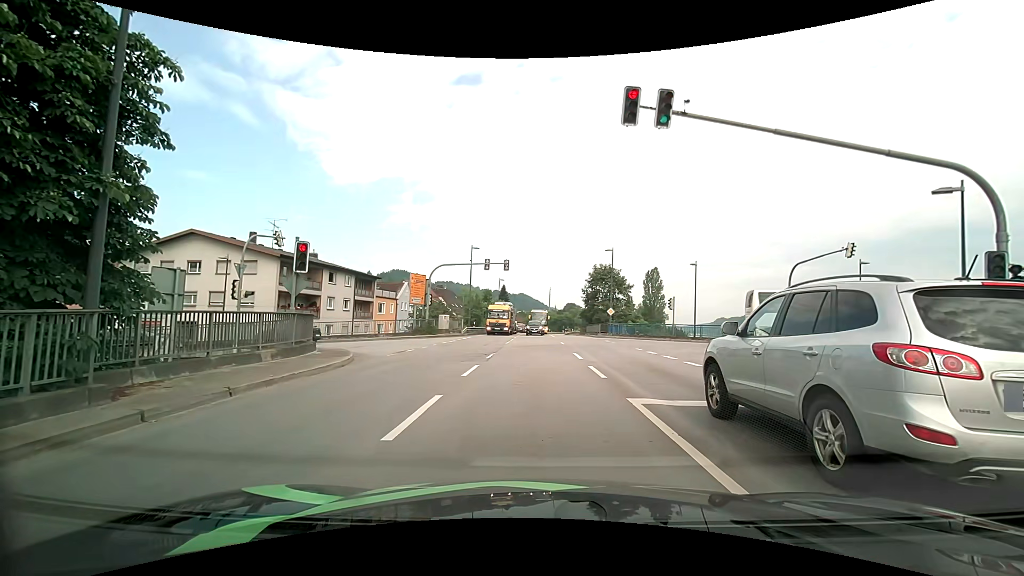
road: primary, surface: asphalt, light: Day
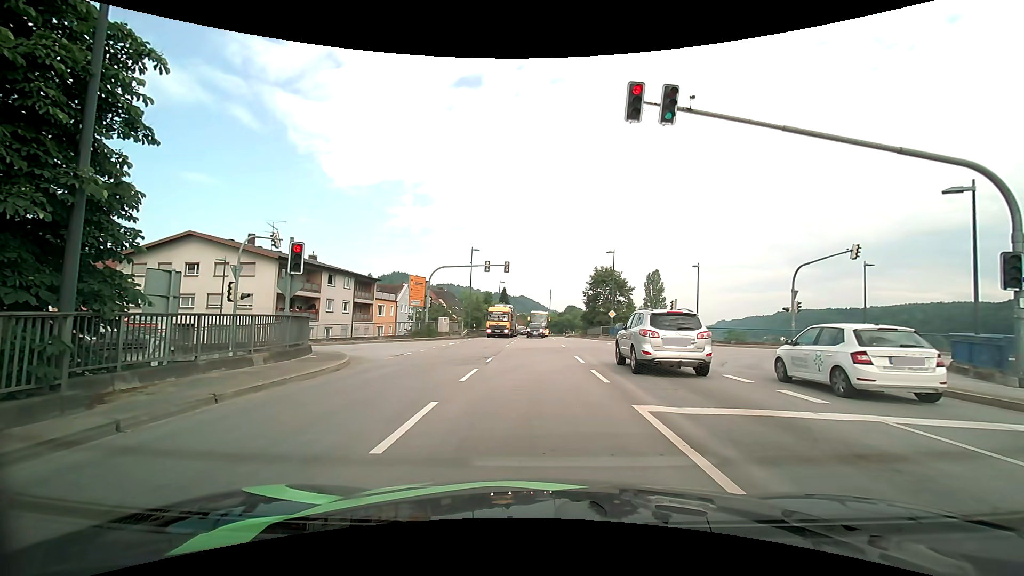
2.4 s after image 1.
(0.0, +0.5) m; 0°
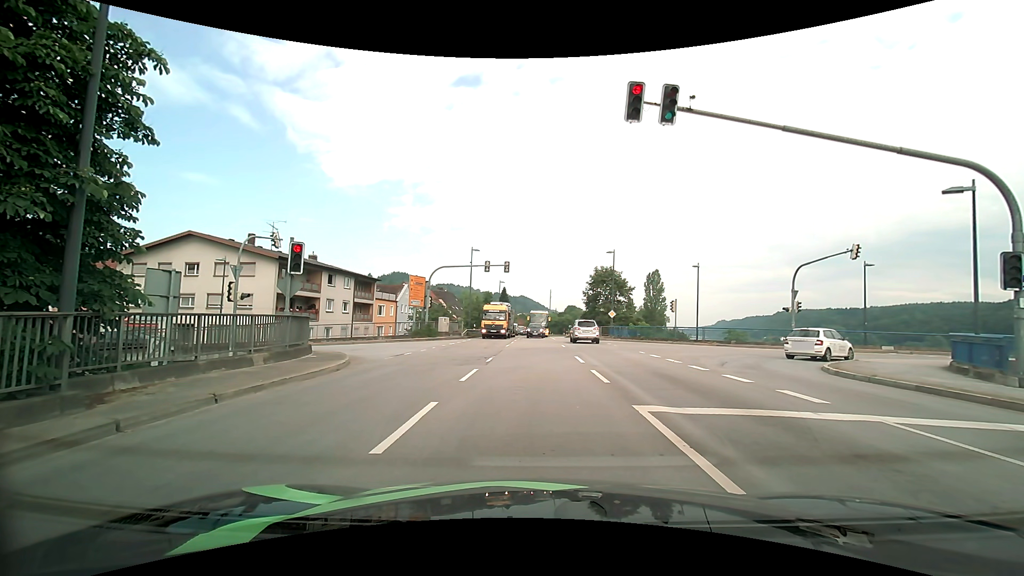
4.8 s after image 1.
(0.0, 0.0) m; 0°
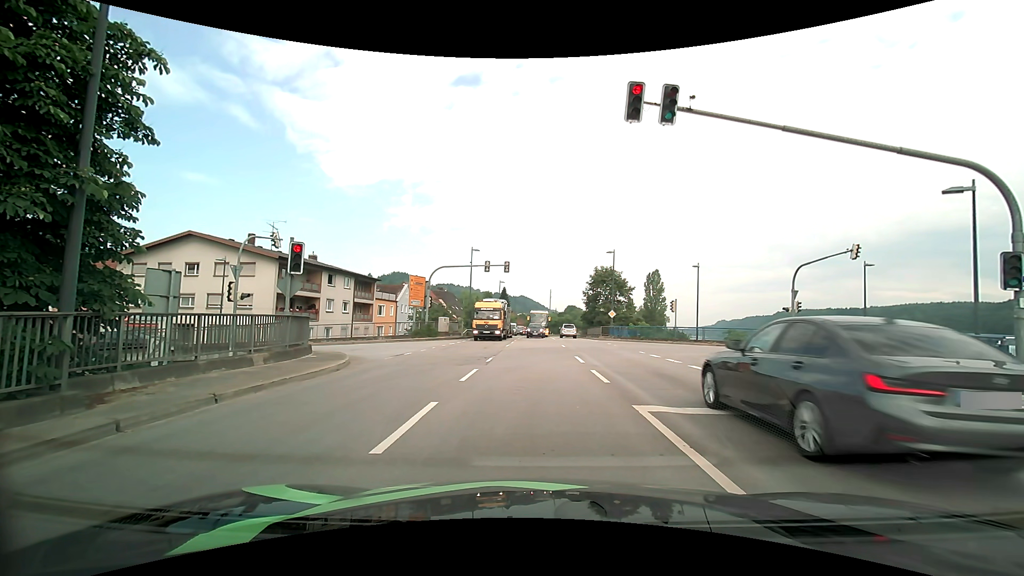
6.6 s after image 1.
(0.0, 0.0) m; 0°
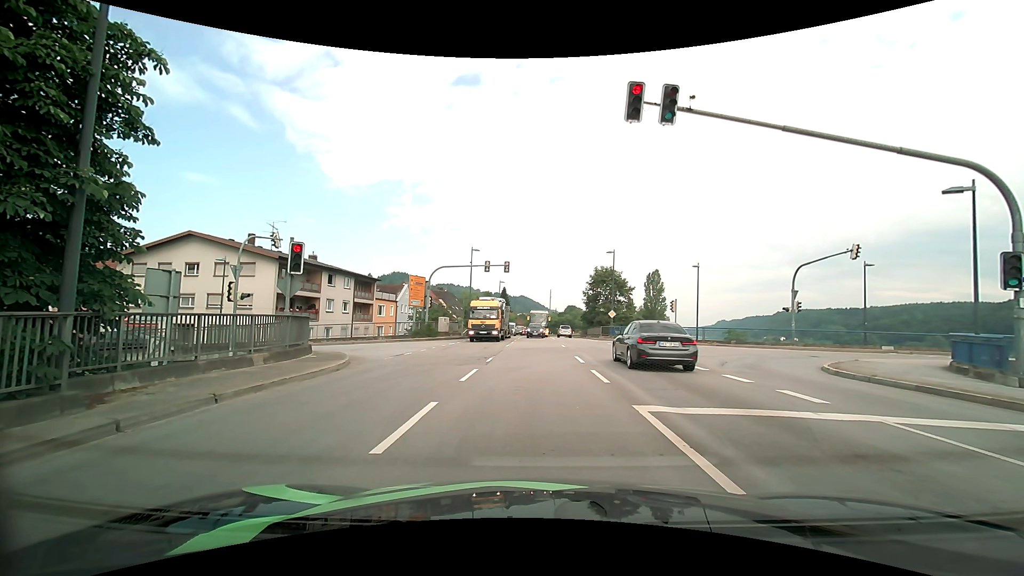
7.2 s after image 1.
(0.0, 0.0) m; 0°
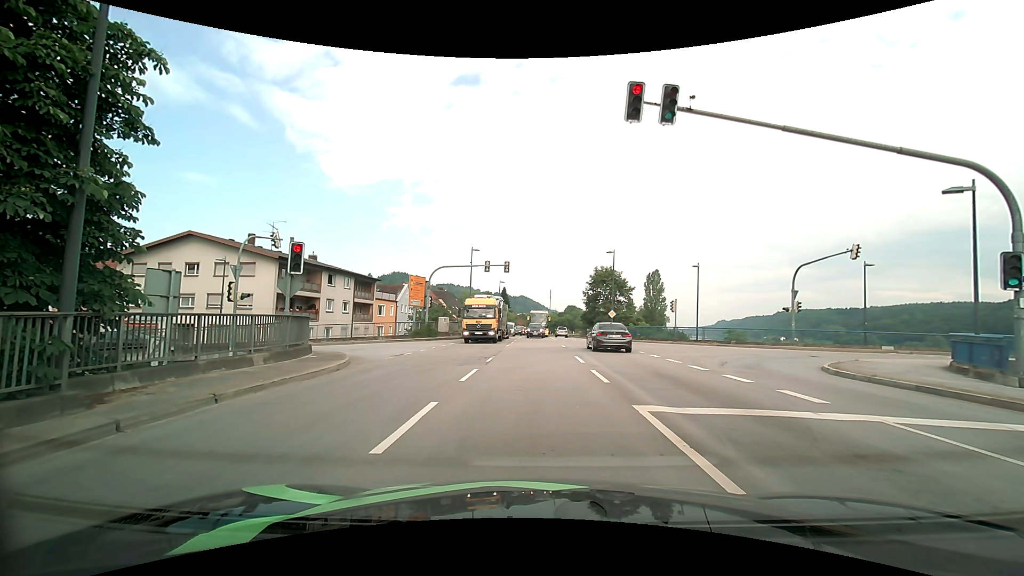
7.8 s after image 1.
(0.0, 0.0) m; 0°
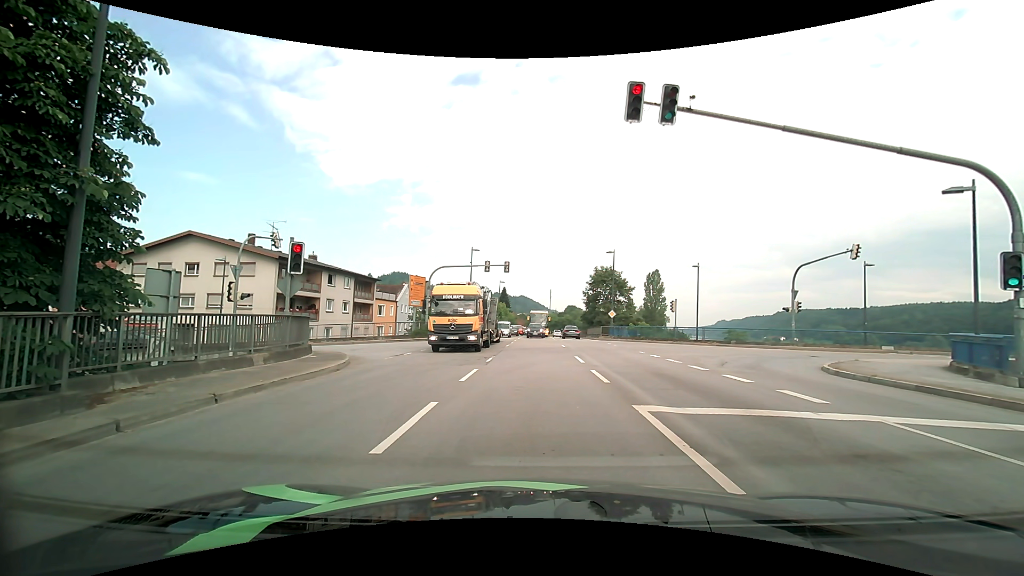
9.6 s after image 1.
(0.0, 0.0) m; 0°
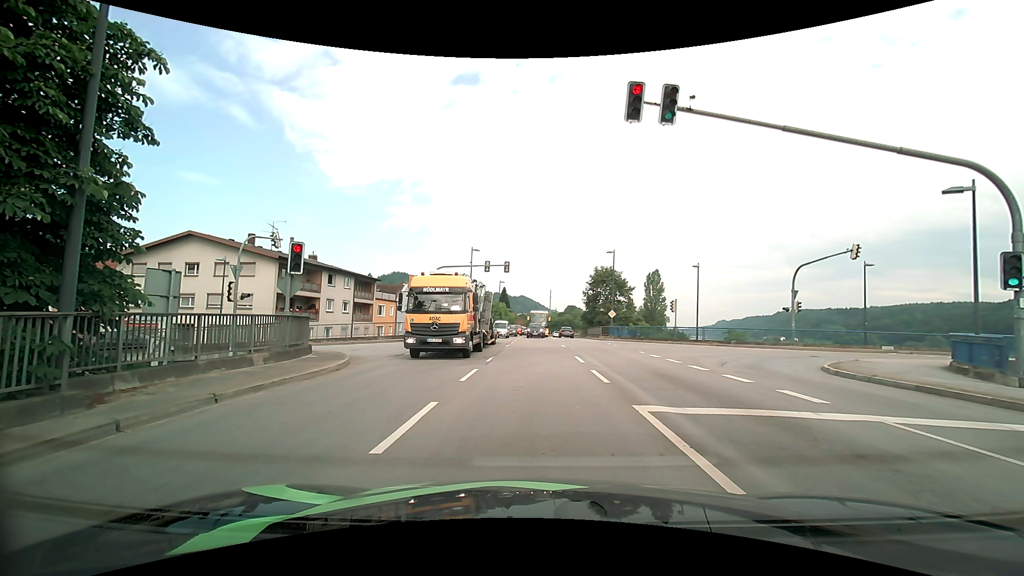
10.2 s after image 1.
(0.0, 0.0) m; 0°
